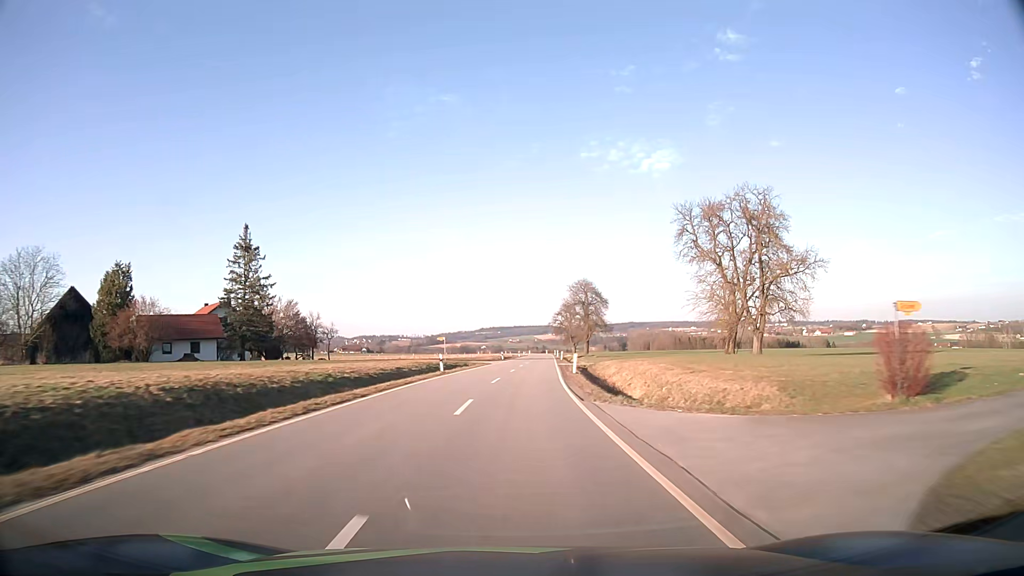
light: Day
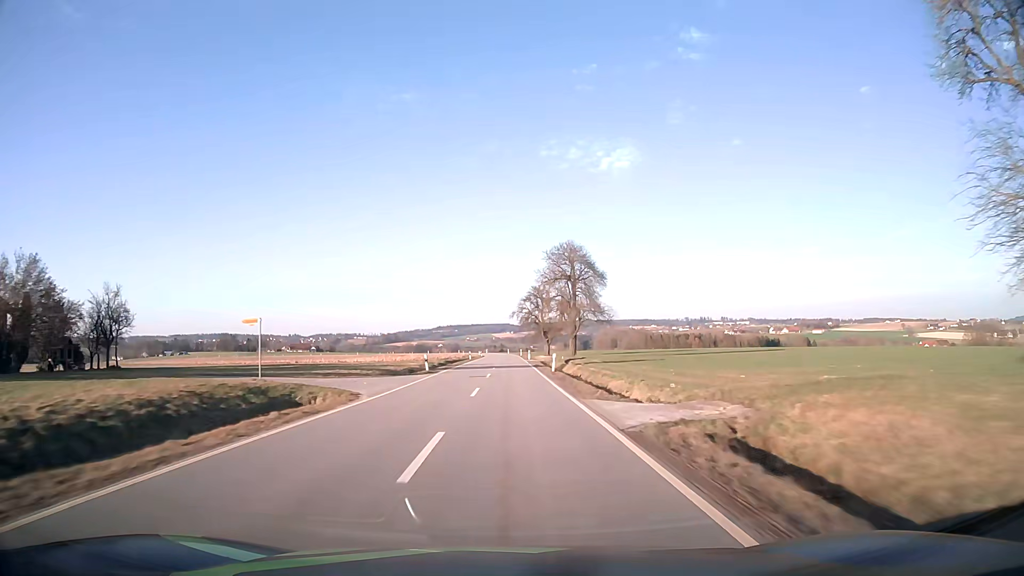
(+1.7, +43.5) m; +4°
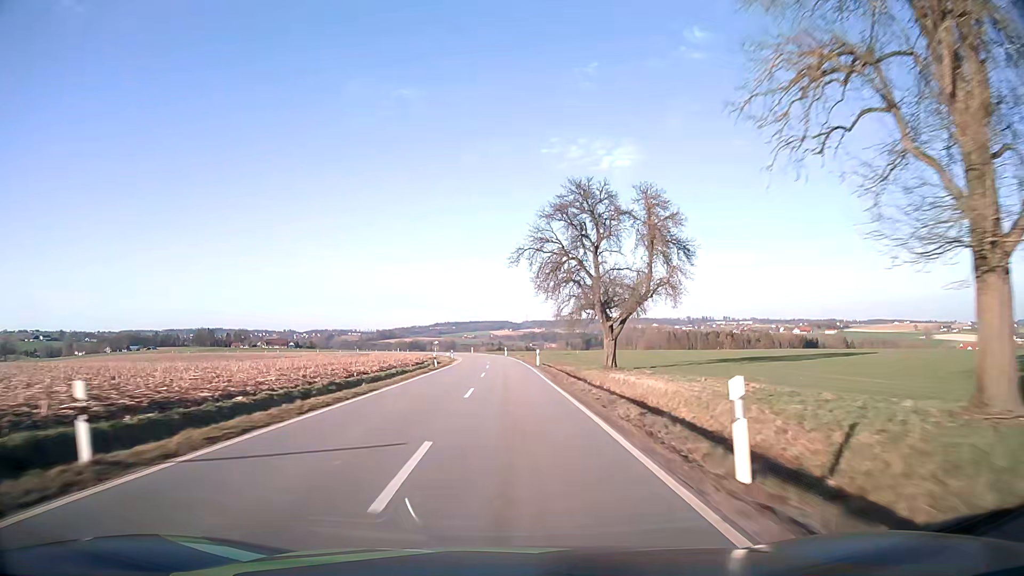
(+0.3, +74.5) m; 0°
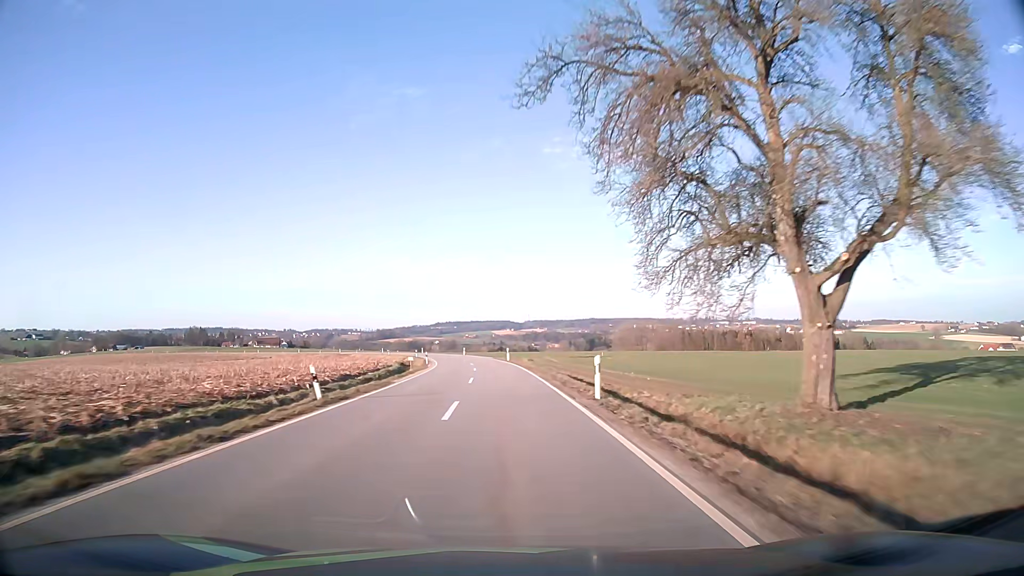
(0.0, +30.0) m; 0°
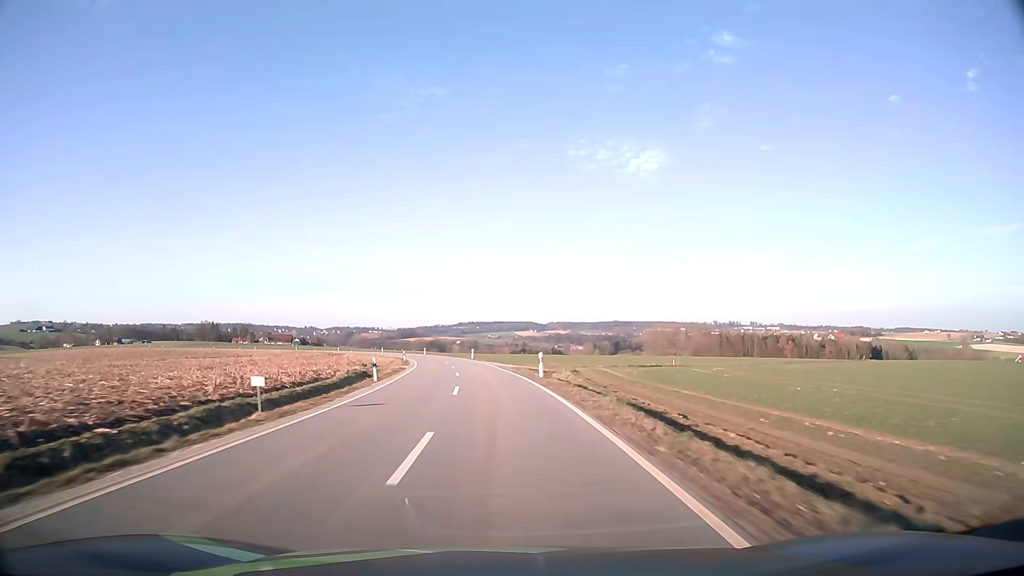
(-0.3, +29.9) m; -2°
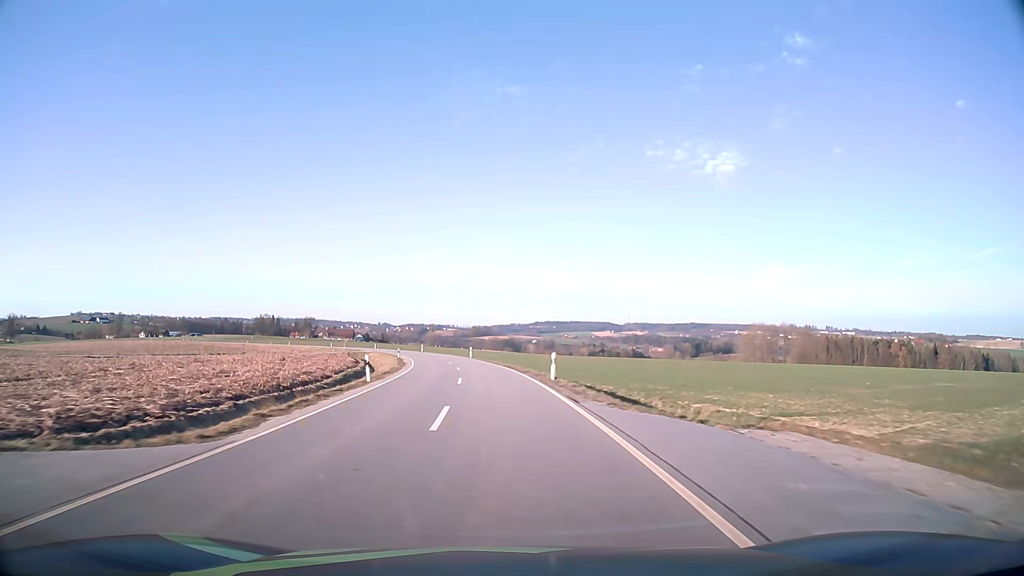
(-2.3, +44.7) m; -6°
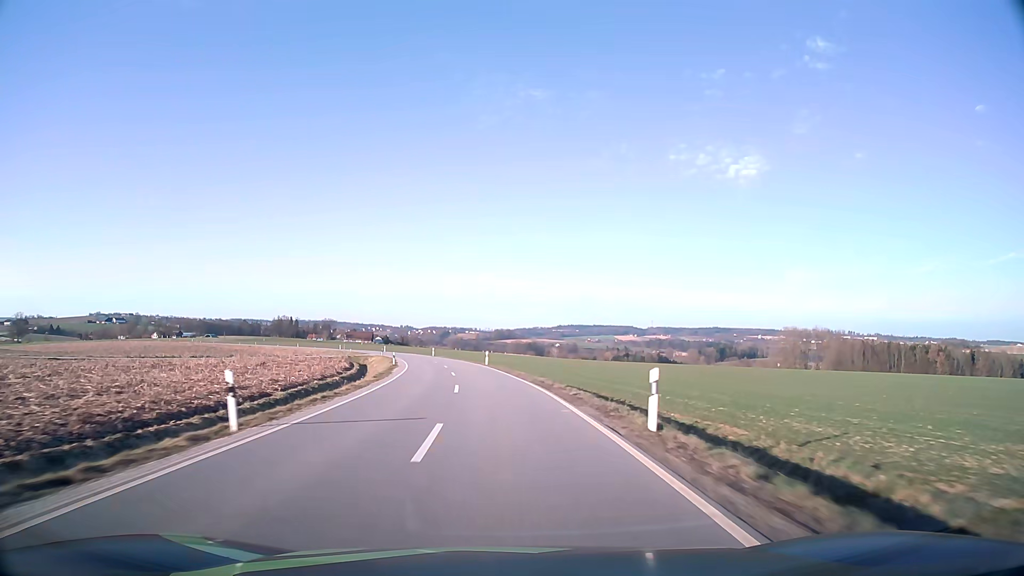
(-0.3, +14.9) m; -2°
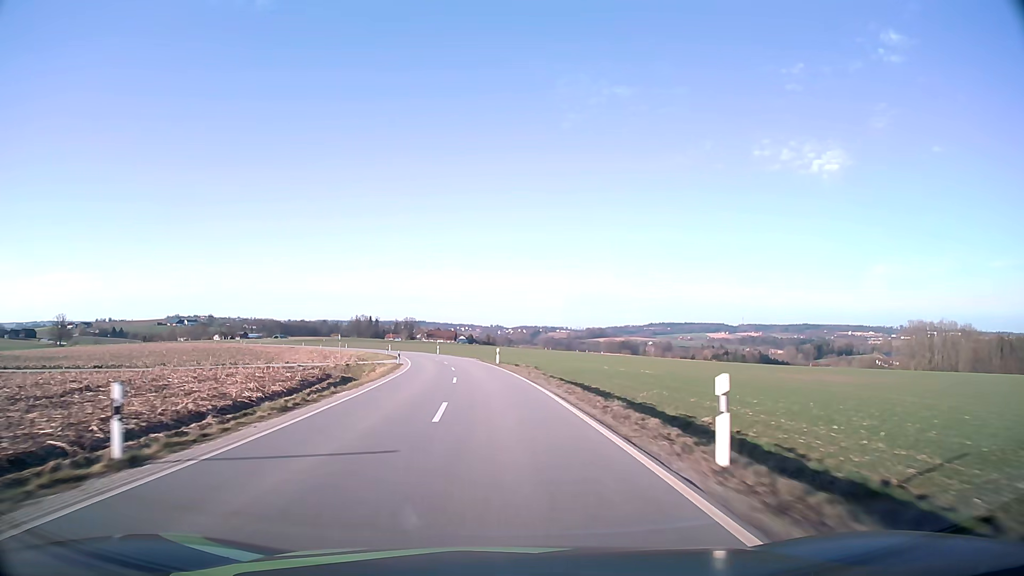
(-2.7, +44.7) m; -7°
(0, +10) (-1, +20) (-1, +30) (-2, +40) (-3, +50) (-5, +60) (-7, +70) (-9, +79) (-11, +89) (-14, +99) m
